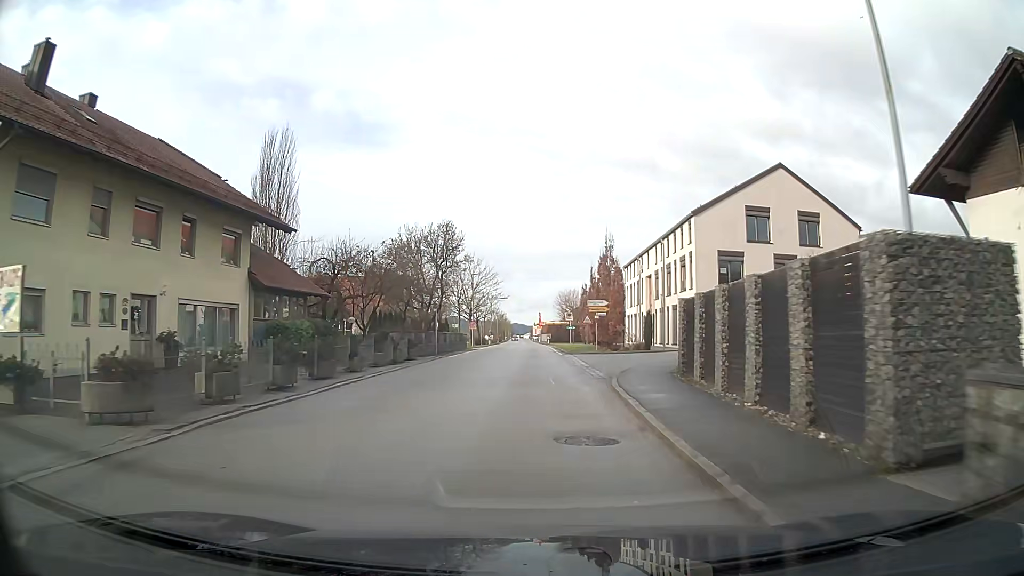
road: secondary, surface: asphalt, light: Day
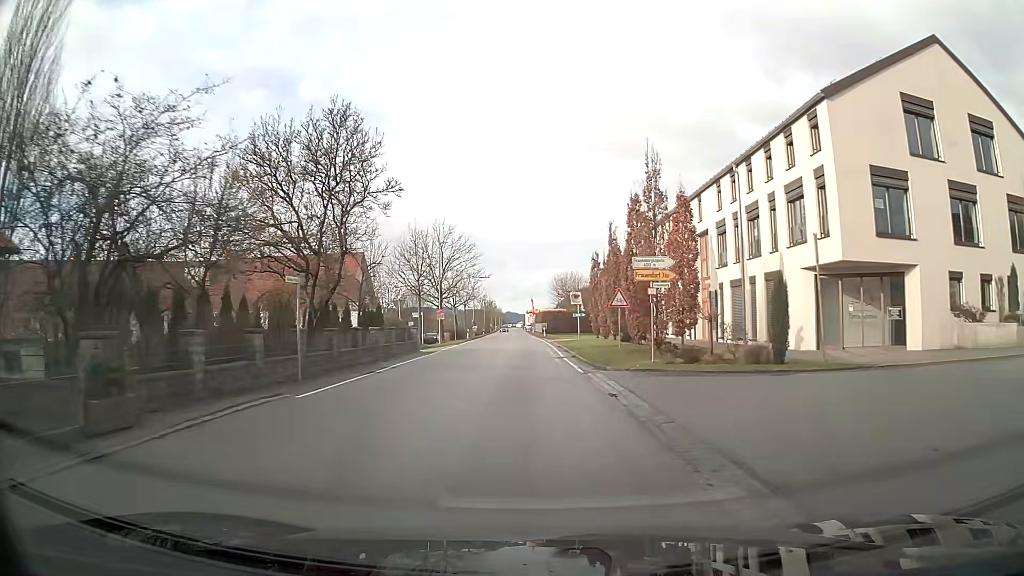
(+0.1, +21.5) m; +1°
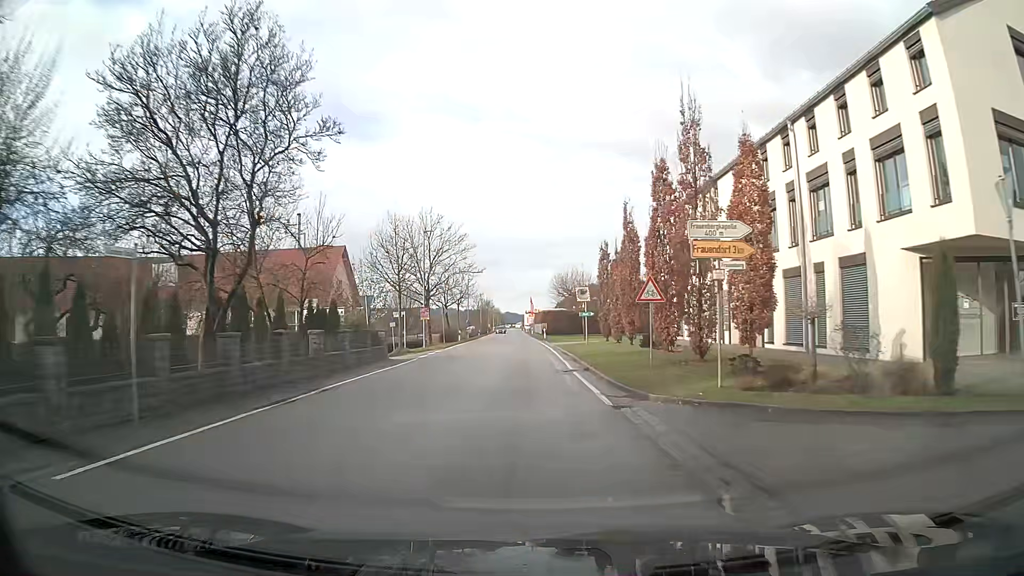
(0.0, +7.4) m; 0°
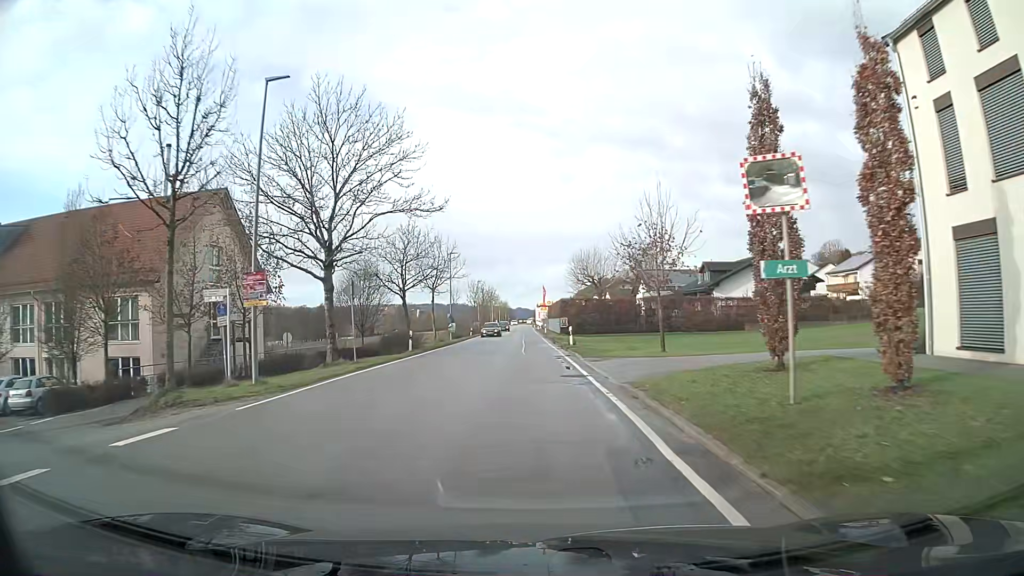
(-0.3, +30.3) m; -1°
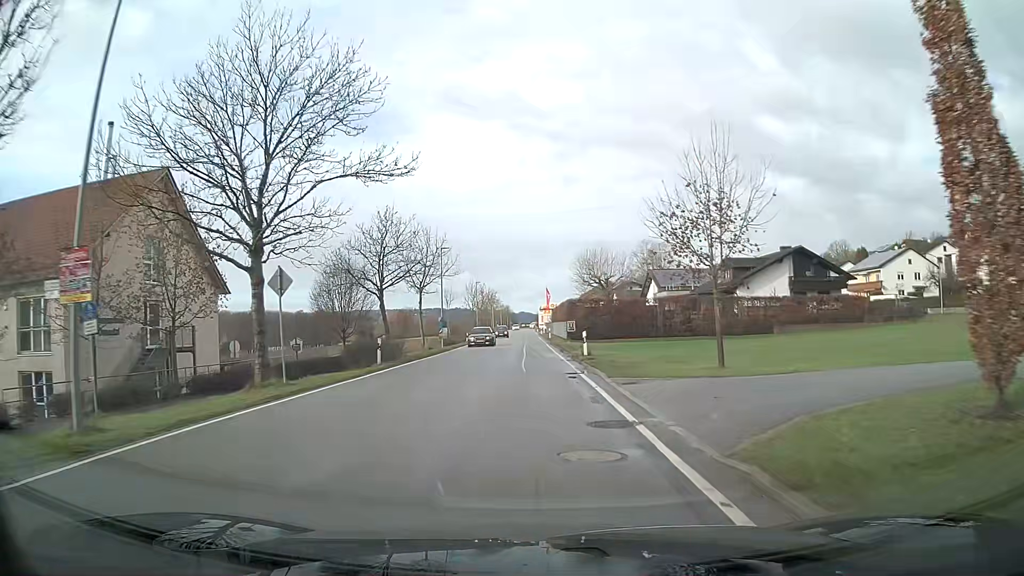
(0.0, +7.6) m; 0°
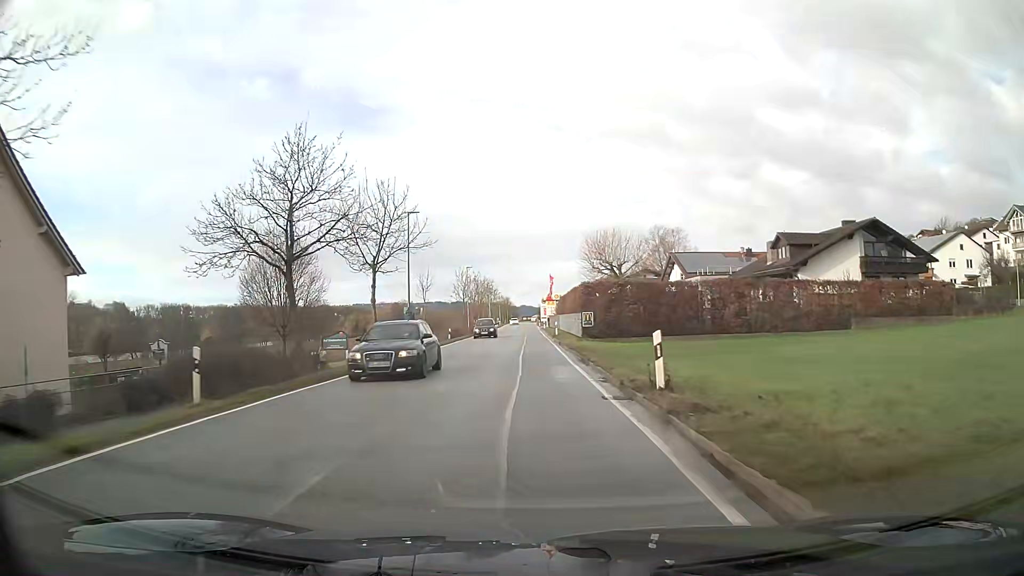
(-0.1, +15.3) m; 0°
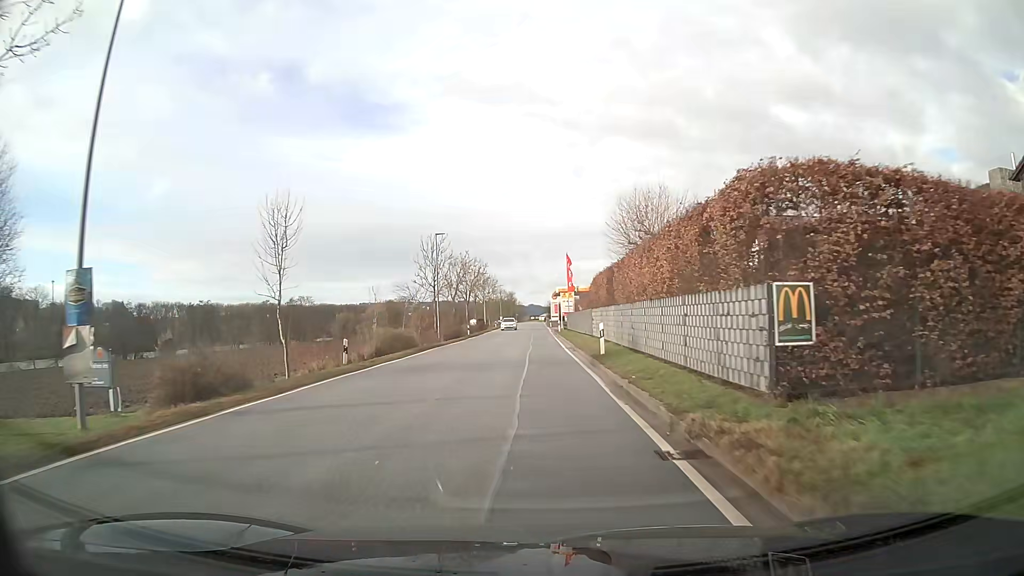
(-0.1, +30.7) m; 0°
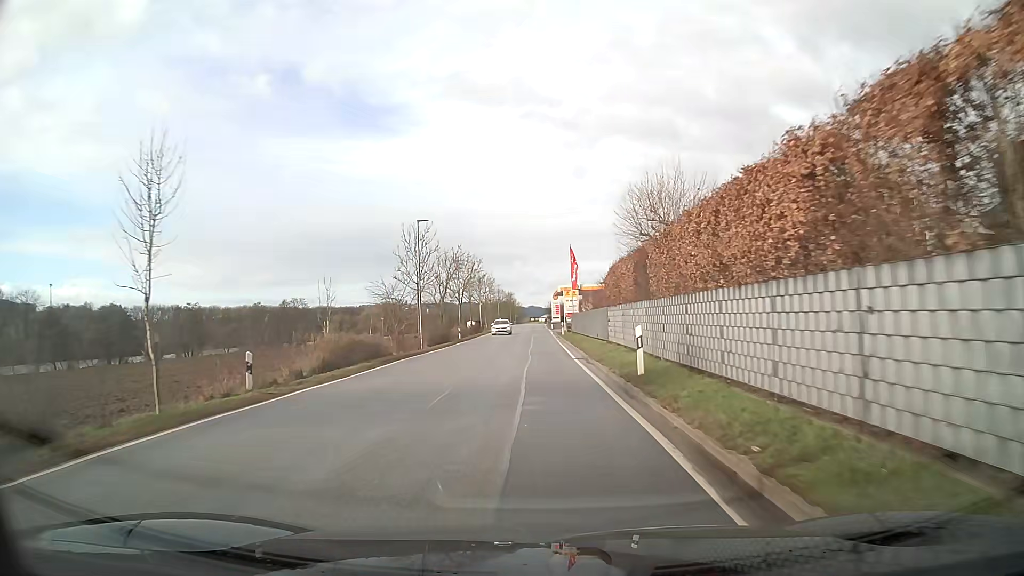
(0.0, +7.7) m; 0°
(0, +10) (0, +20) (0, +30) (0, +40) (0, +50) (0, +60) (0, +70) (0, +80) (0, +90) (0, +100) m
